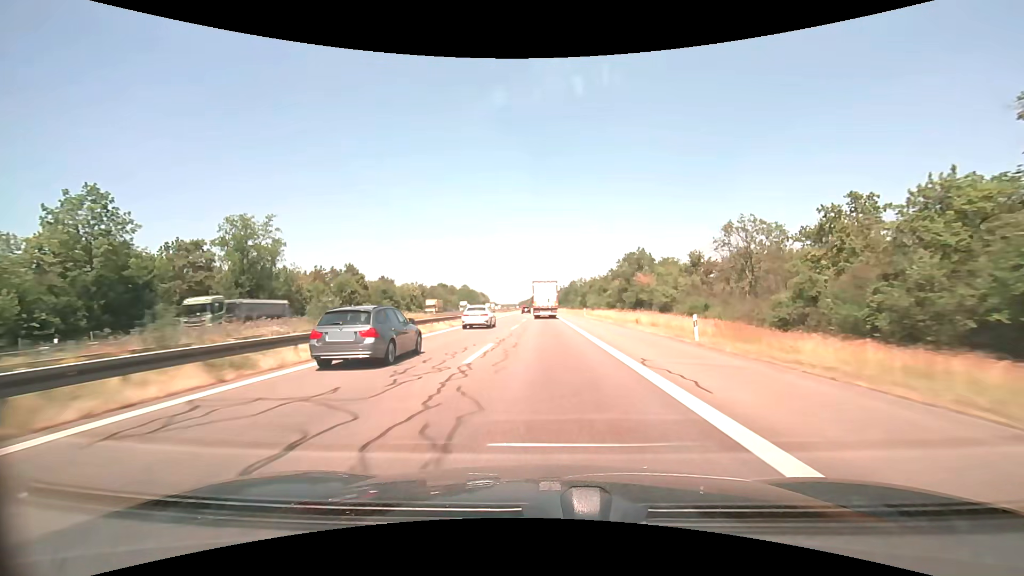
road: motorway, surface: asphalt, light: Day
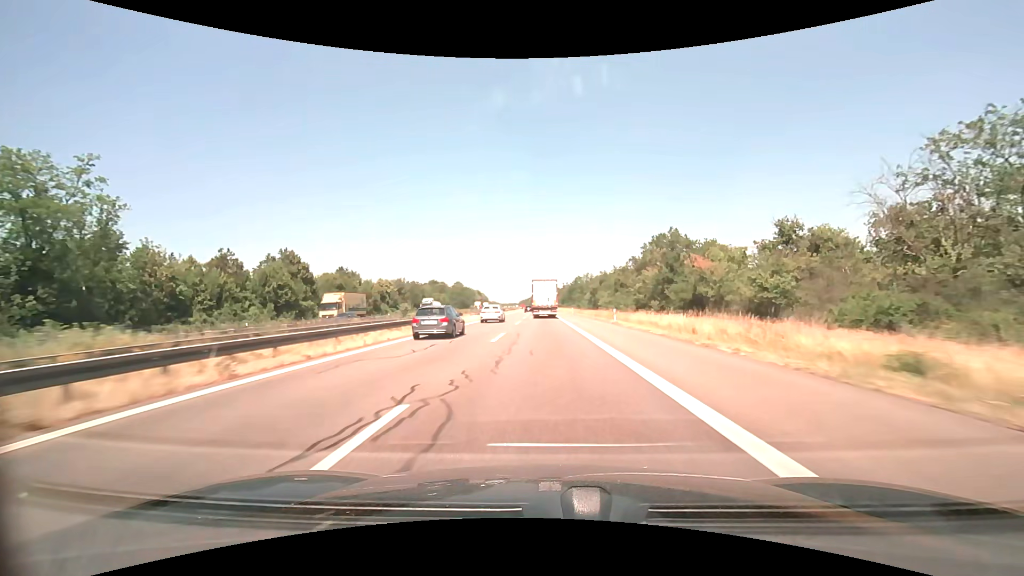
(0.0, +29.1) m; 0°
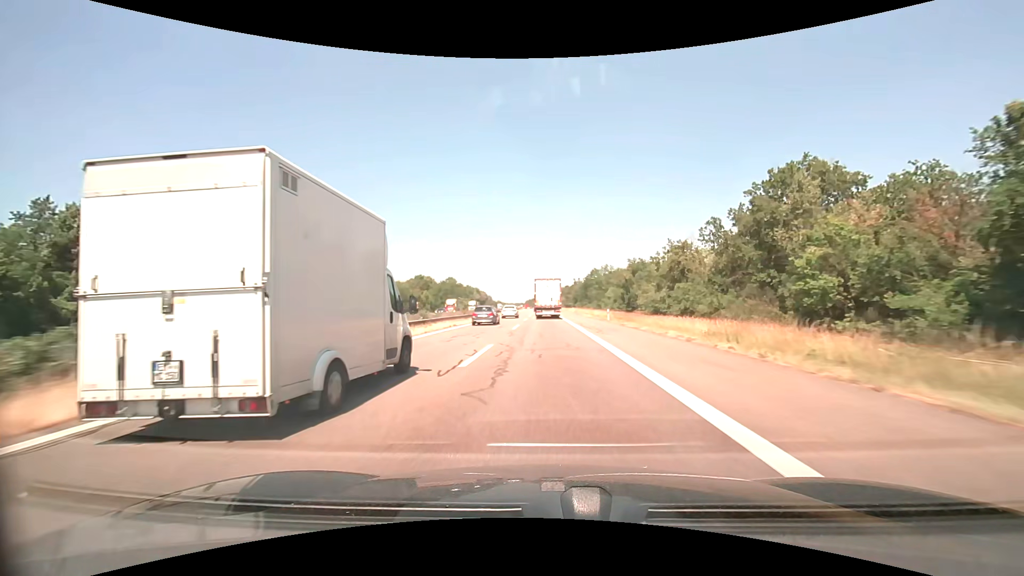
(-0.2, +43.6) m; -1°
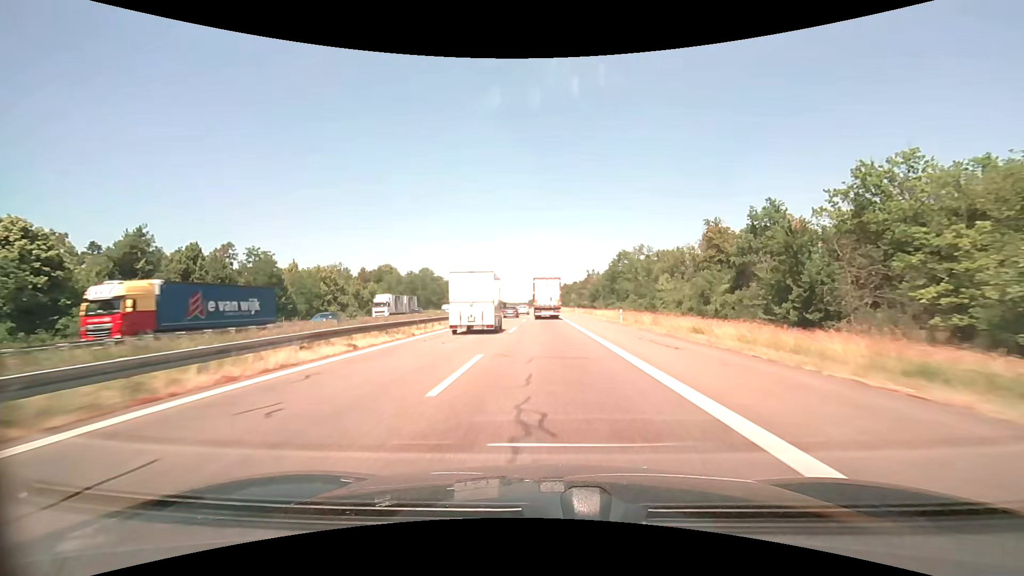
(-0.3, +57.4) m; -1°
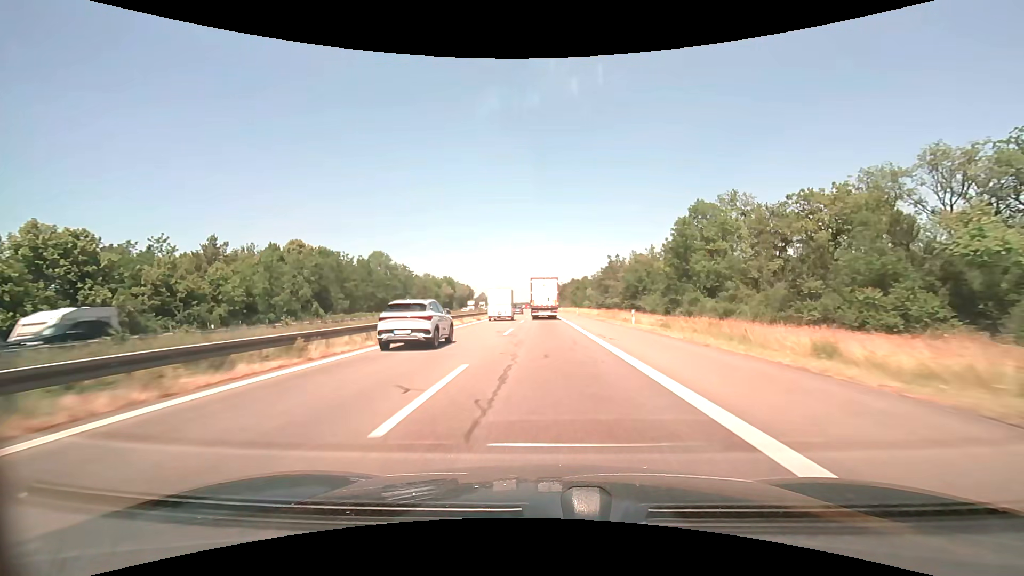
(-0.1, +56.0) m; 0°
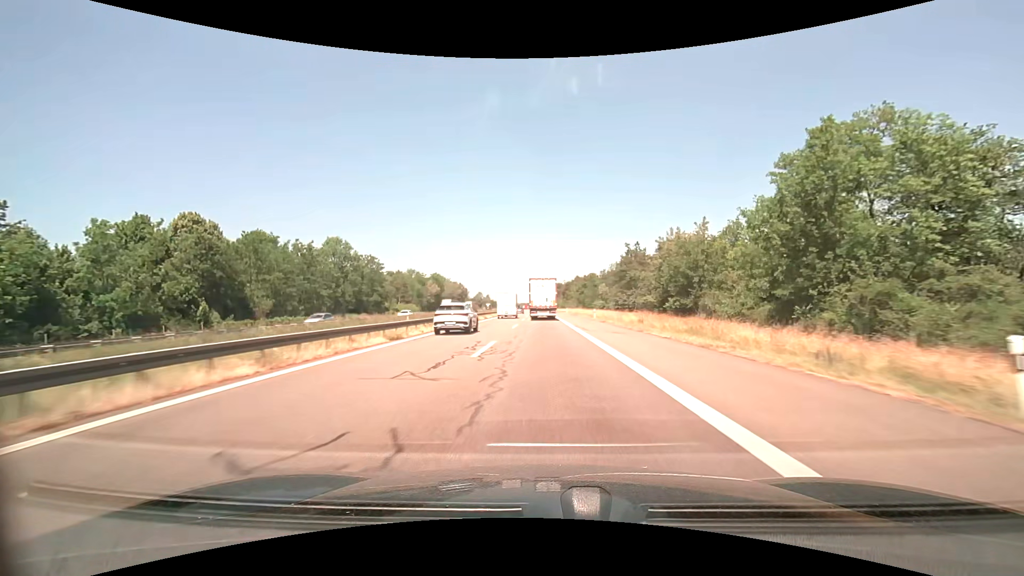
(0.0, +27.8) m; 0°
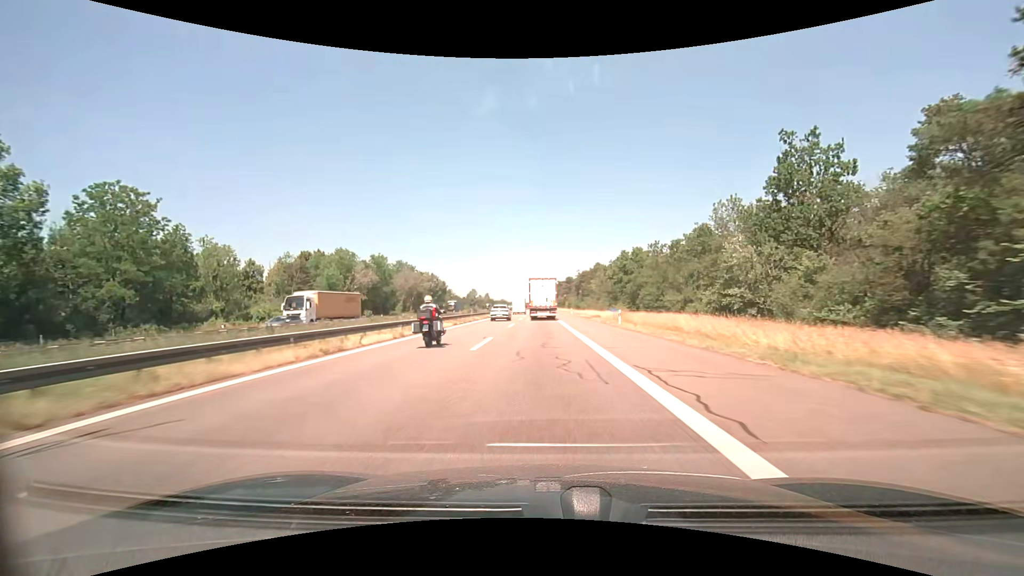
(-0.4, +69.9) m; -1°
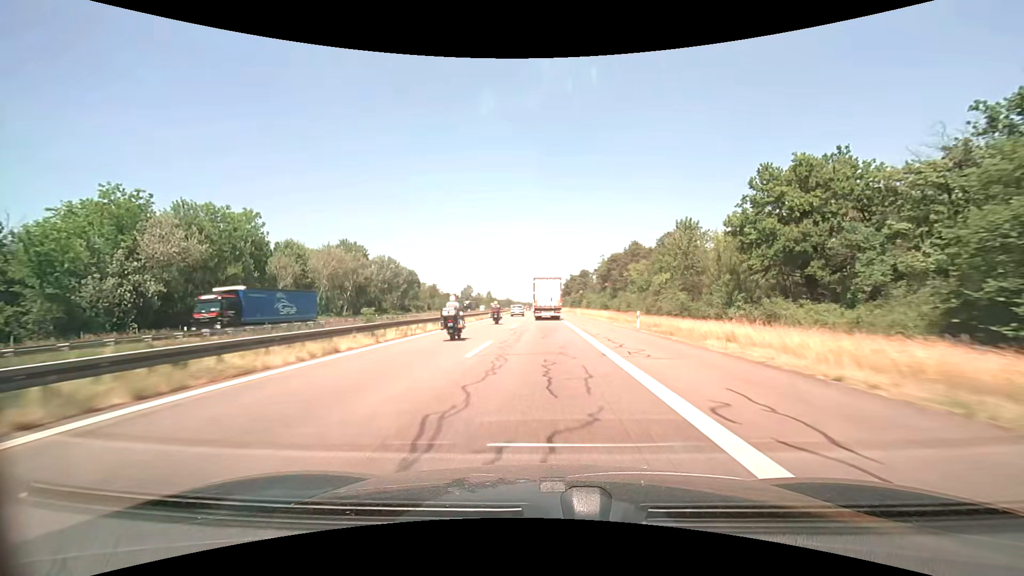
(-0.5, +56.1) m; -1°
(0, +10) (0, +20) (0, +30) (0, +40) (0, +50) (0, +60) (0, +70) (0, +80) (-1, +90) (-1, +100) m
